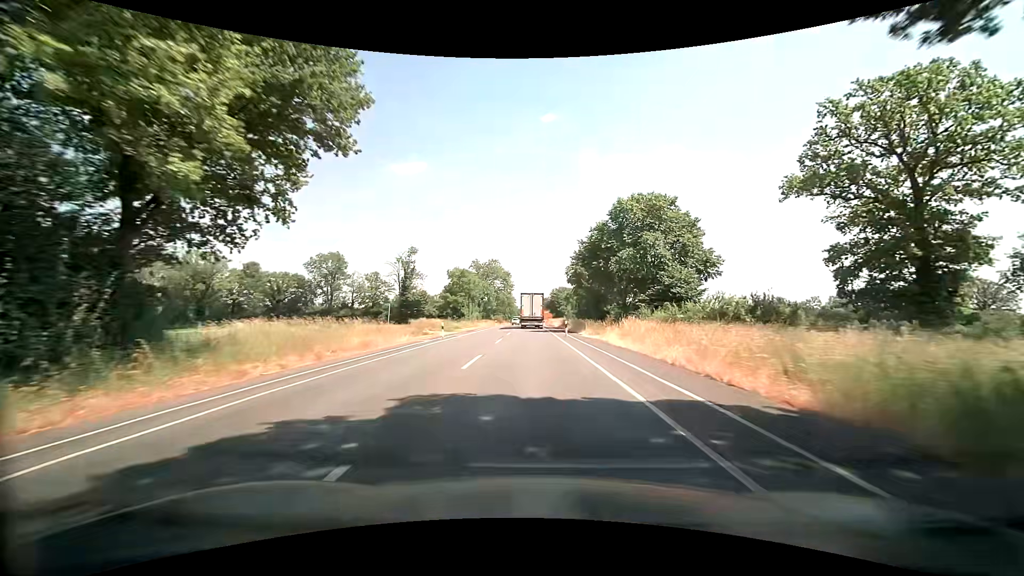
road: secondary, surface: asphalt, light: Day
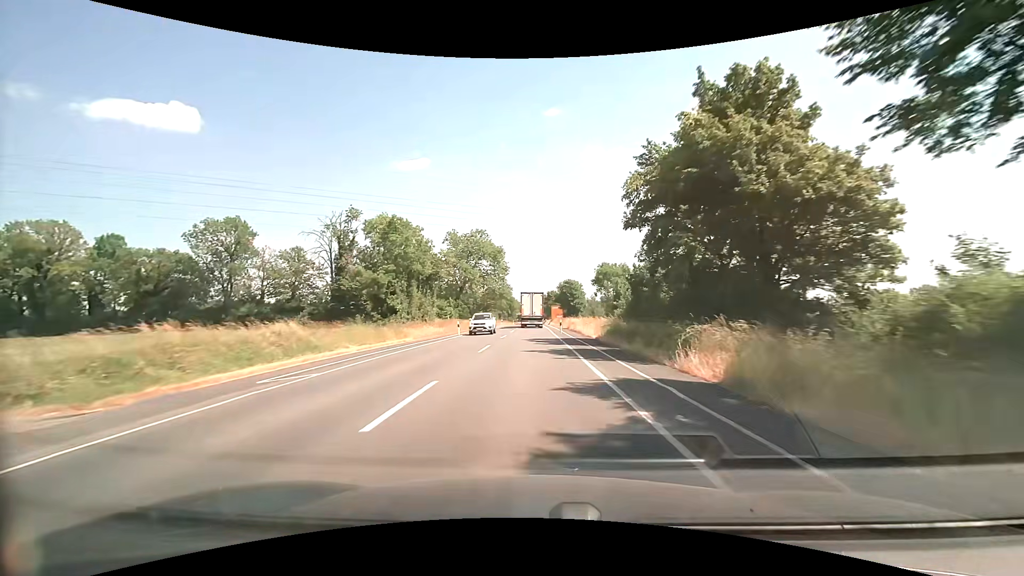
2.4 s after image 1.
(-0.6, +42.9) m; -1°
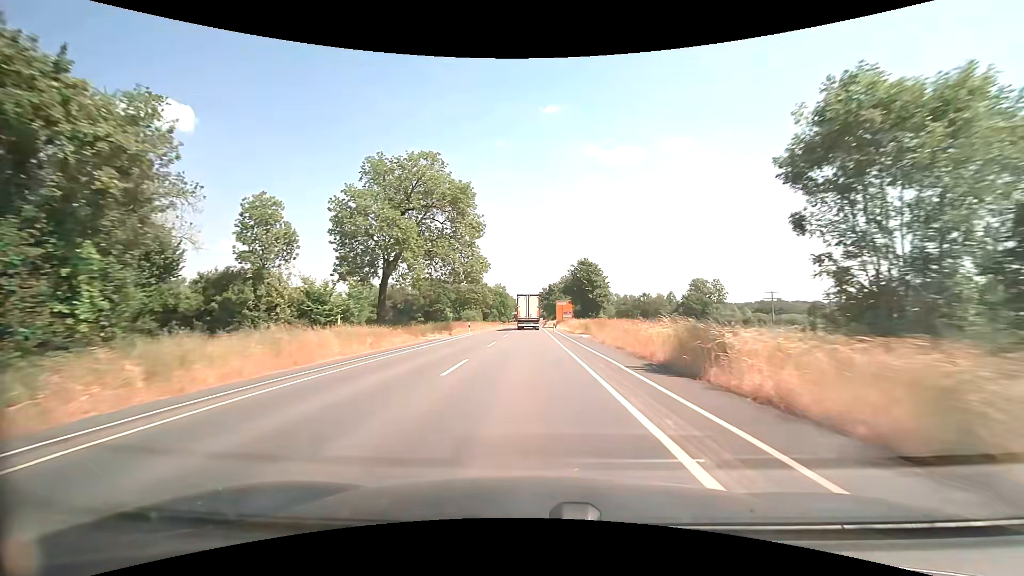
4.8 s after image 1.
(0.0, +42.9) m; 0°
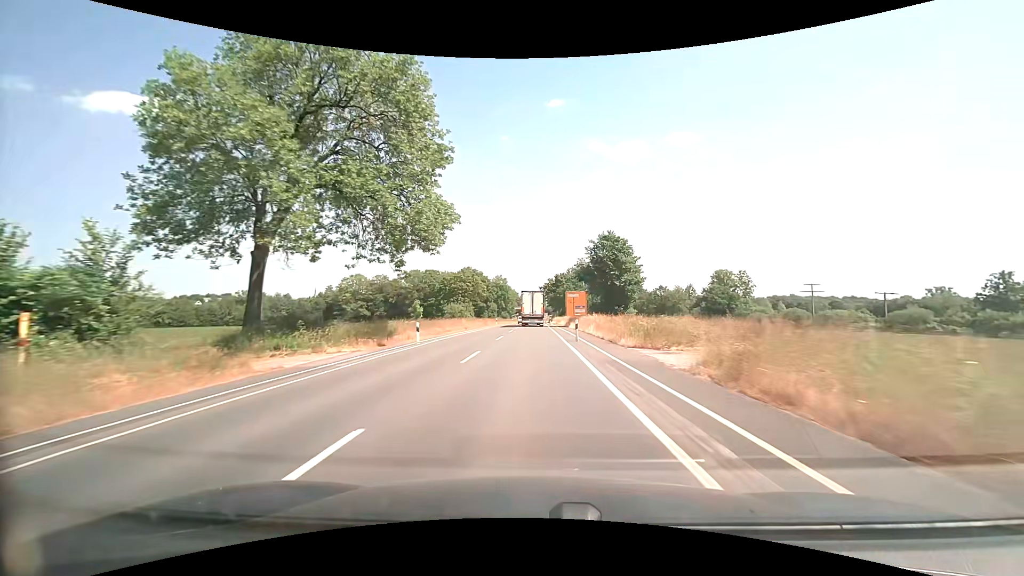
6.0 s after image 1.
(-0.1, +21.7) m; 0°
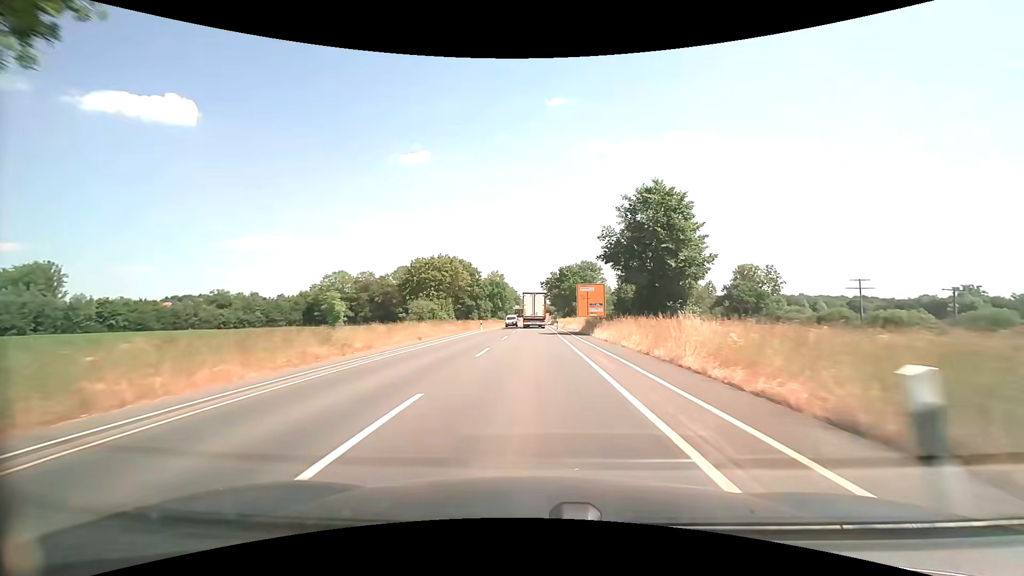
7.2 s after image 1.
(-0.1, +21.7) m; 0°
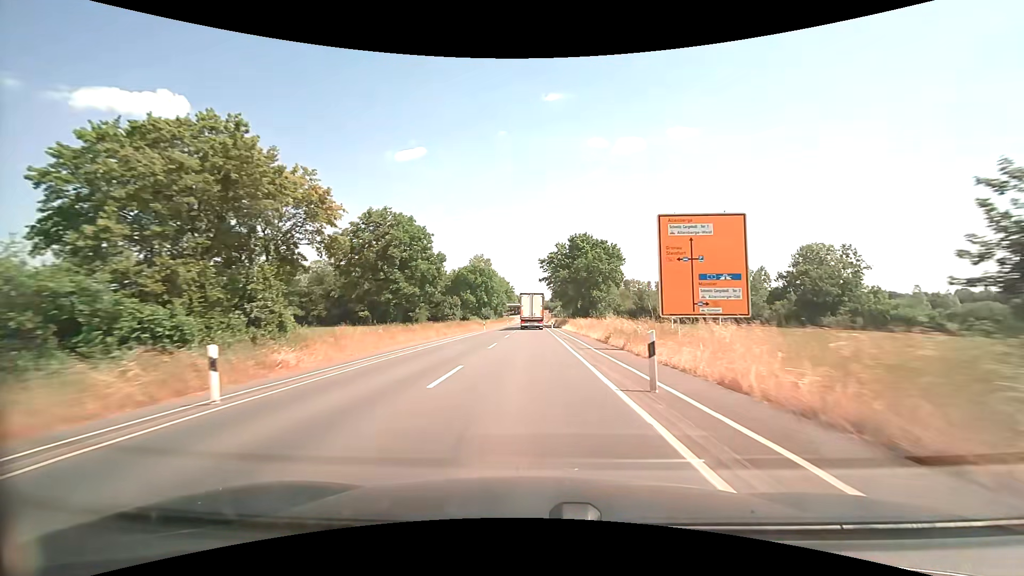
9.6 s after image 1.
(+0.1, +43.3) m; 0°
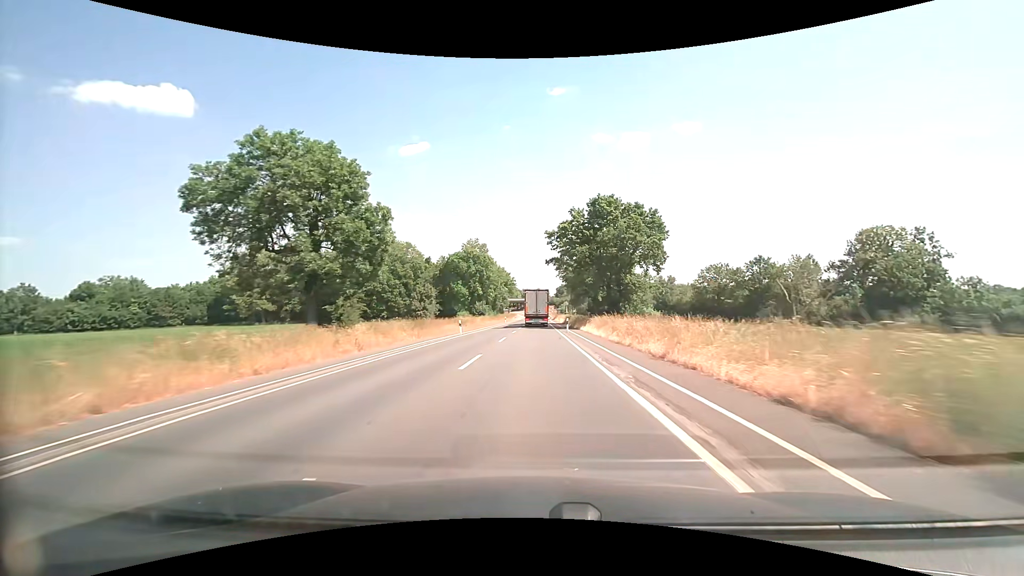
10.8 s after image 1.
(-0.1, +21.7) m; -1°
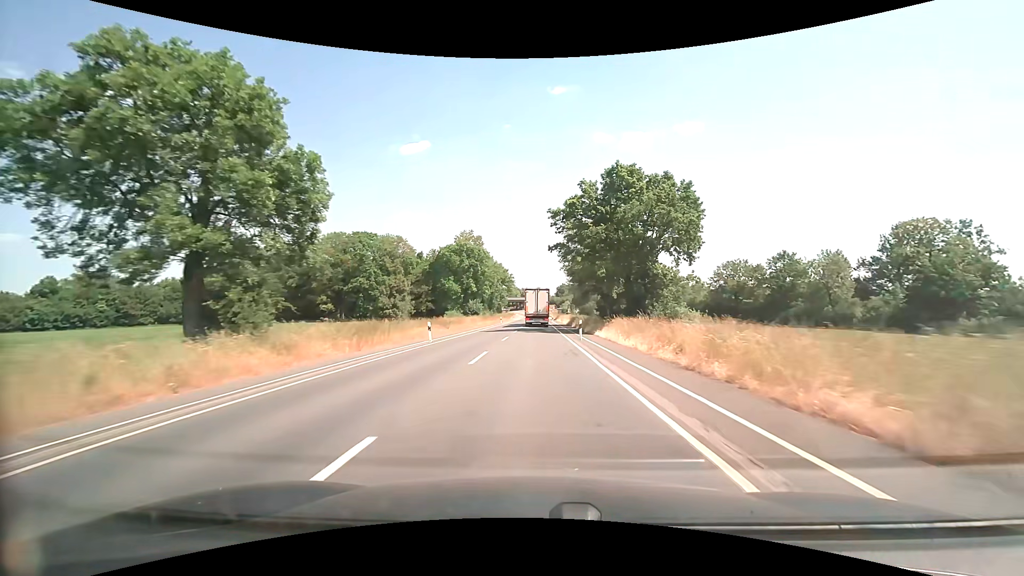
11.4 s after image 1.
(0.0, +10.8) m; 0°
(0, +10) (0, +20) (0, +30) (0, +40) (0, +50) (0, +60) (+1, +70) (+1, +80) (+1, +90) (+1, +100) m
